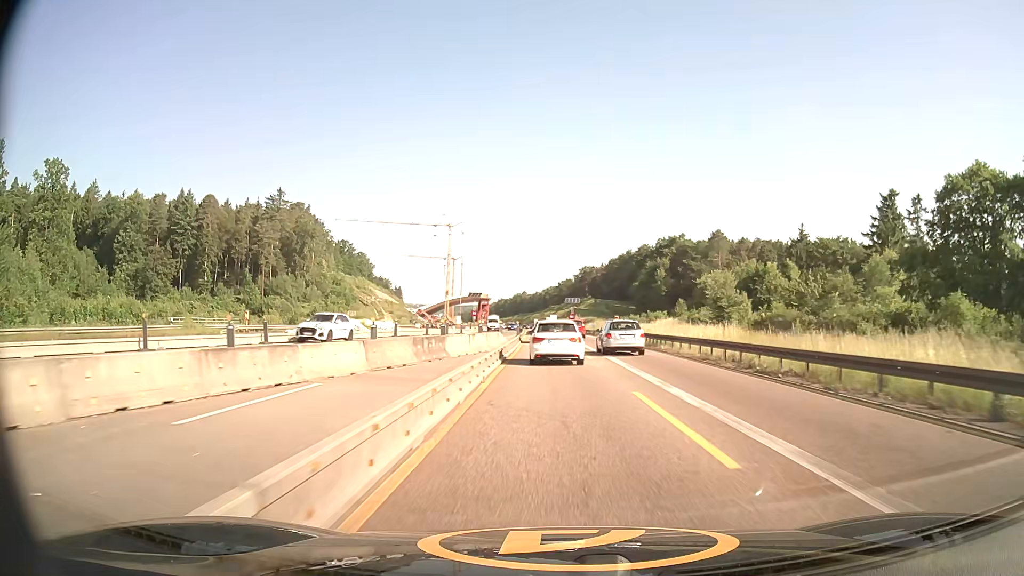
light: Day
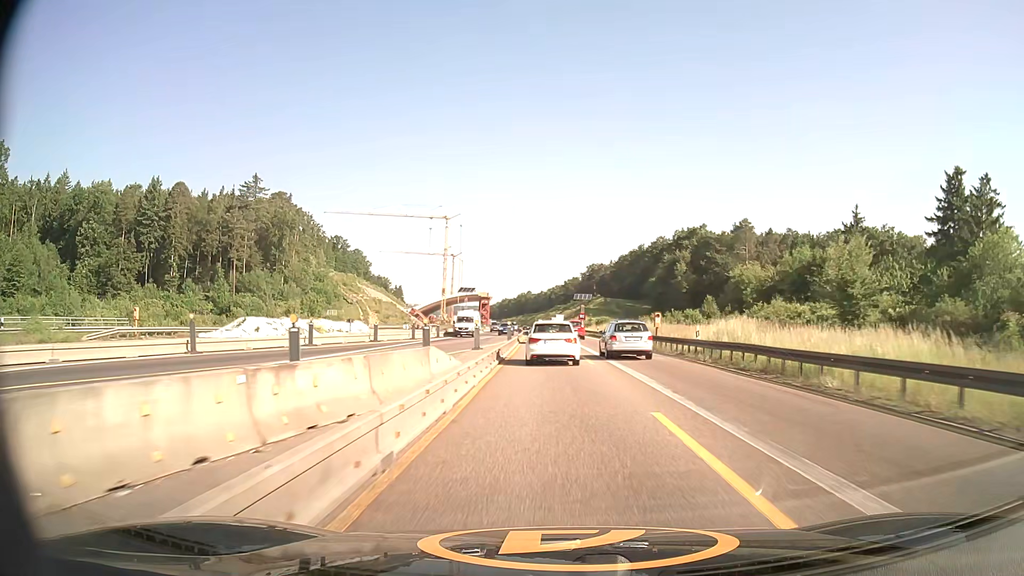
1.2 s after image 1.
(0.0, +21.1) m; 0°
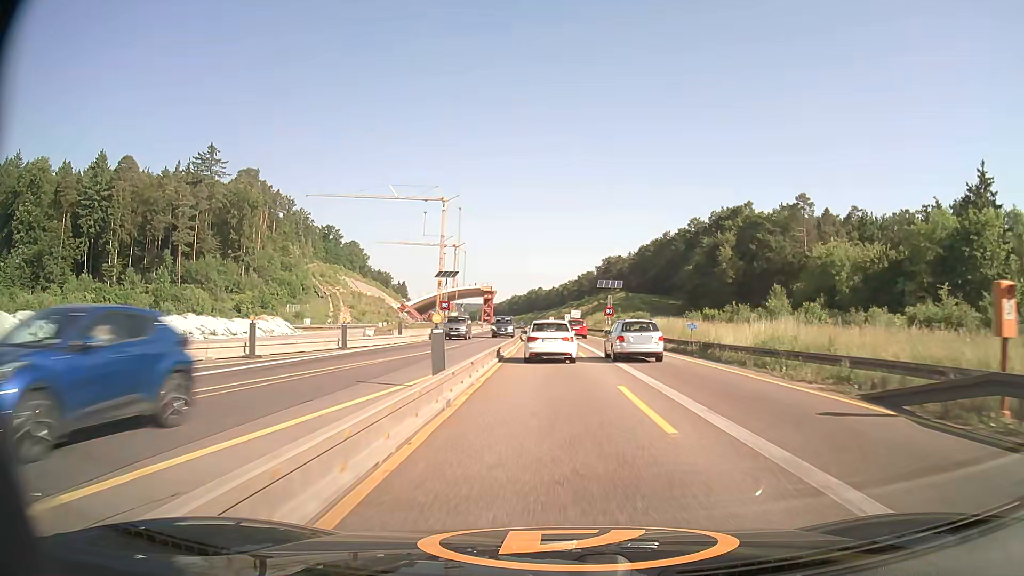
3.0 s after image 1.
(-0.3, +31.7) m; -1°
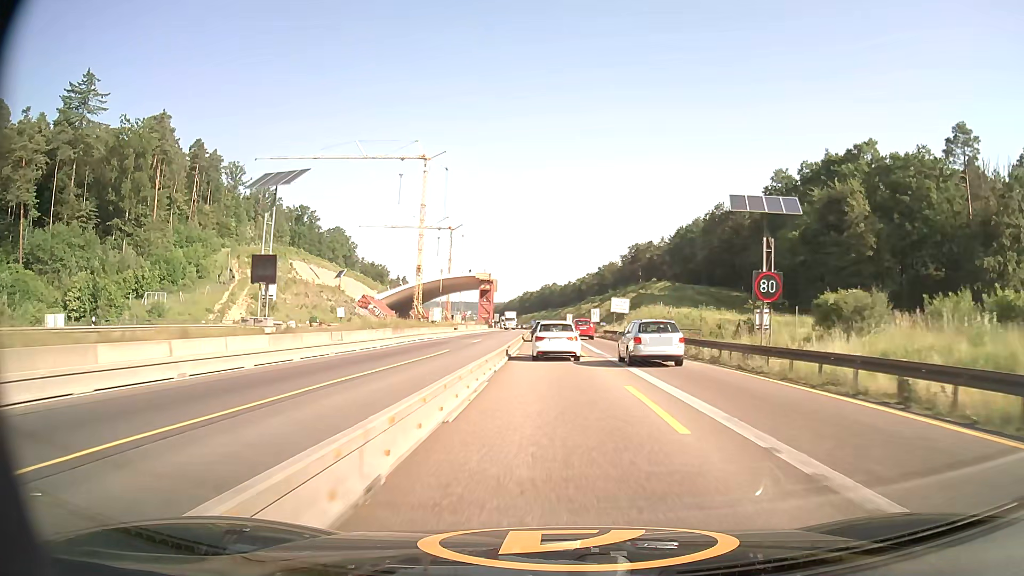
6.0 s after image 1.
(-0.8, +53.5) m; -1°
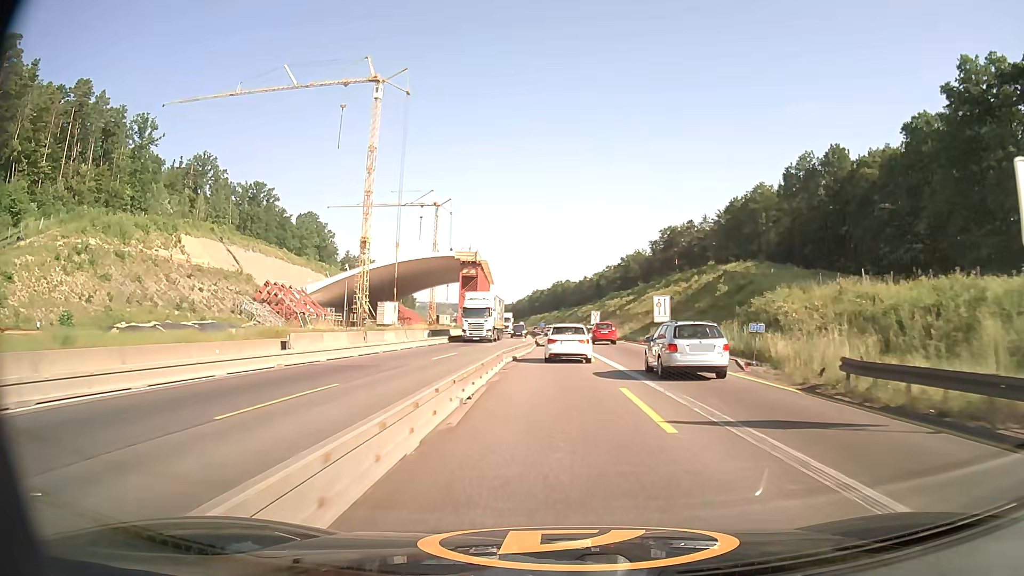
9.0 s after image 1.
(-0.6, +54.1) m; -1°
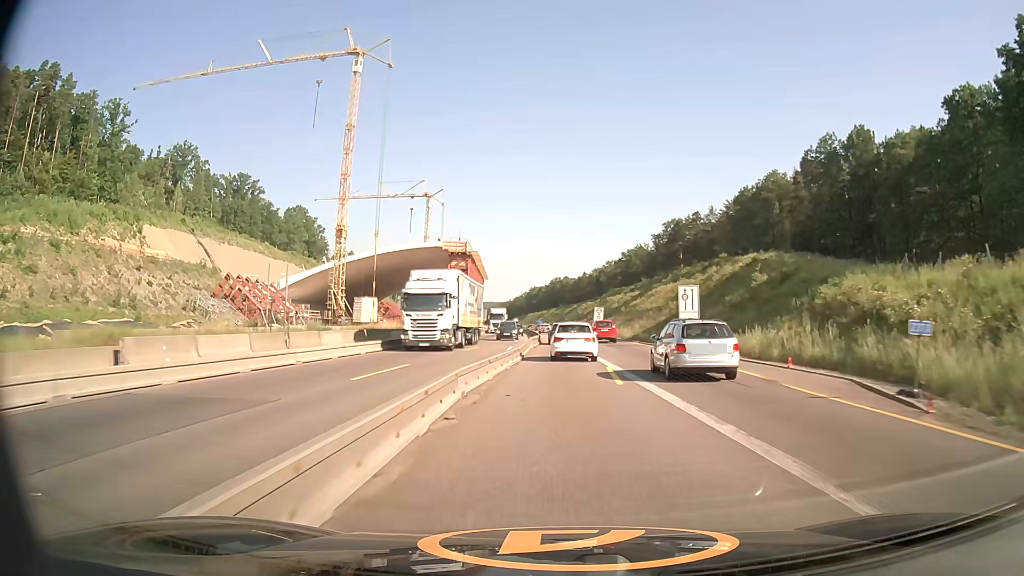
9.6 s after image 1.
(0.0, +10.9) m; 0°
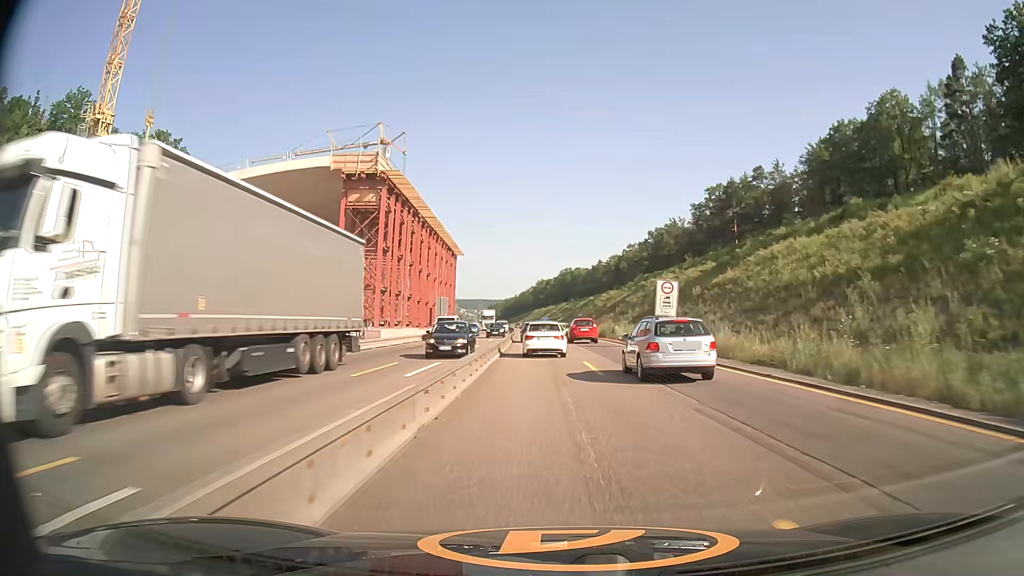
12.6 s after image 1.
(+0.6, +53.5) m; 0°
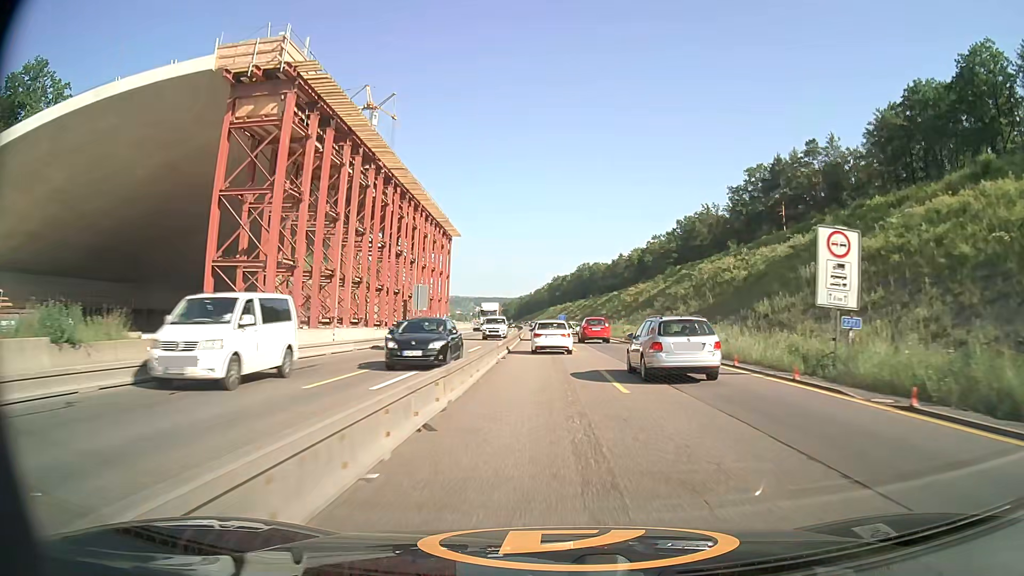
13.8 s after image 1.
(-0.4, +21.5) m; -2°
(0, +10) (0, +20) (0, +30) (0, +40) (-1, +50) (-1, +60) (-1, +70) (-2, +80) (-2, +90) (-2, +100) m
